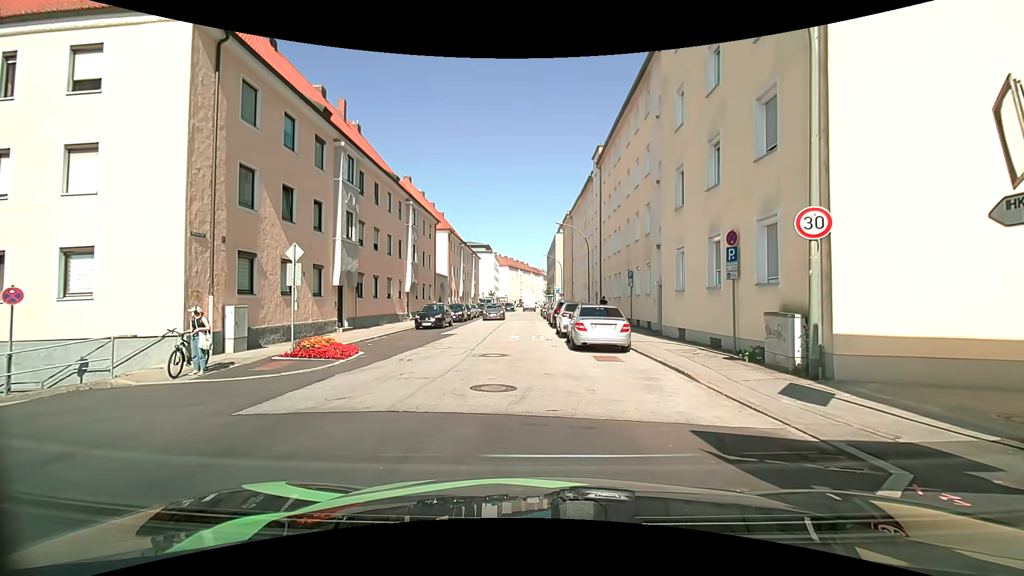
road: tertiary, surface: asphalt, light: Day
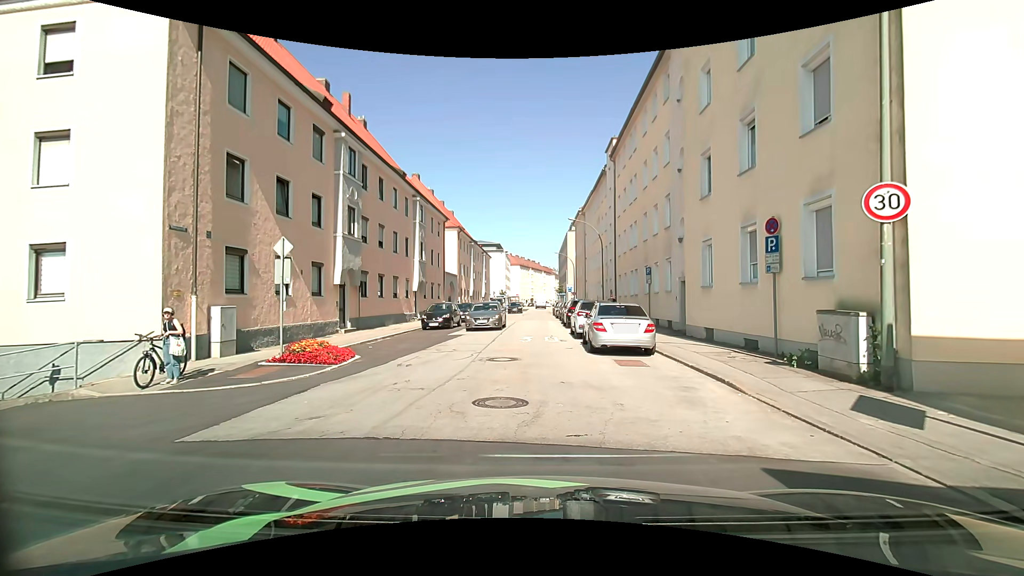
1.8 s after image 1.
(0.0, +1.4) m; 0°
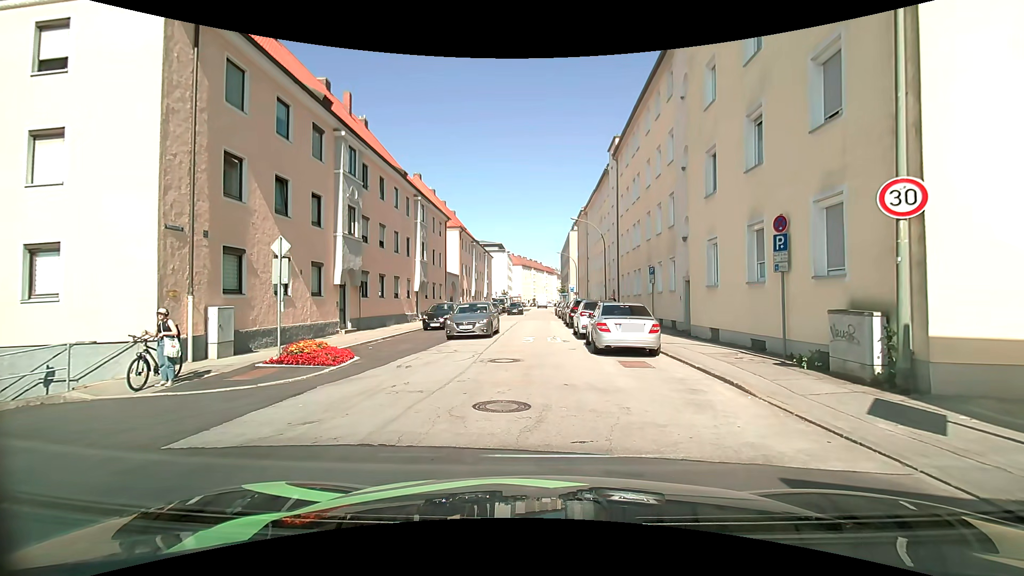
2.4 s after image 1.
(0.0, +0.2) m; 0°
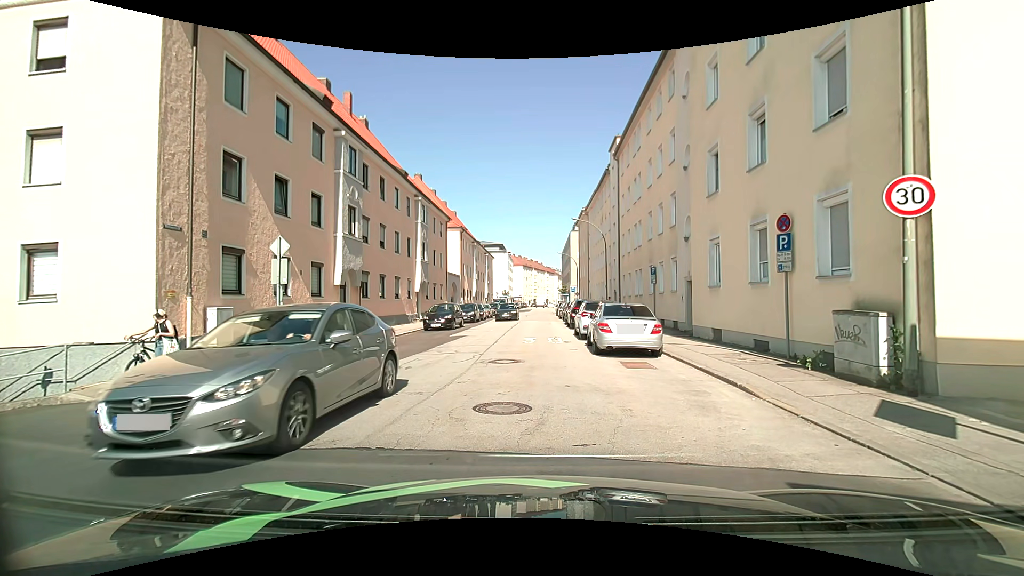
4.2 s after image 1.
(0.0, +0.2) m; 0°
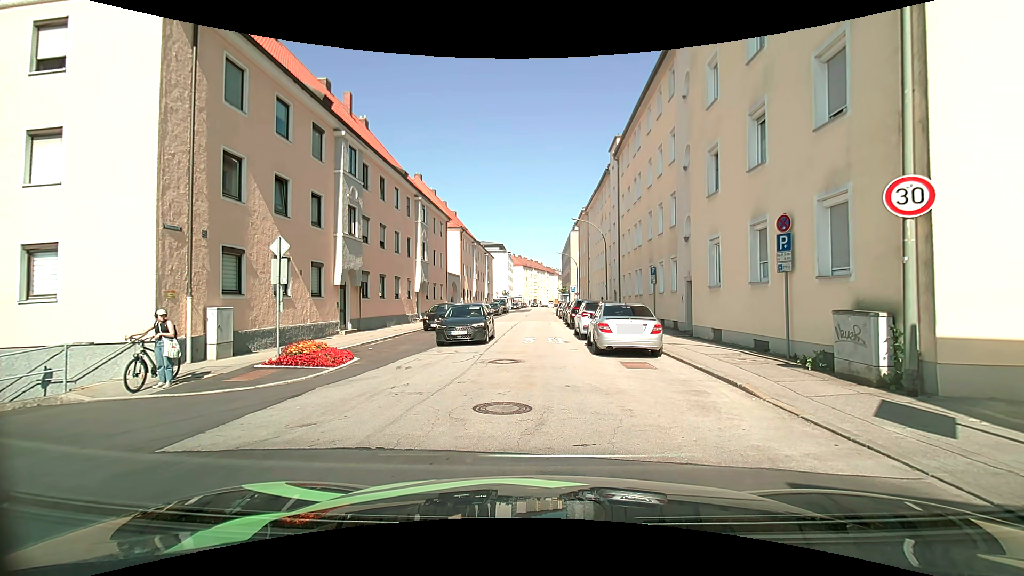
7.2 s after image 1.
(0.0, 0.0) m; 0°
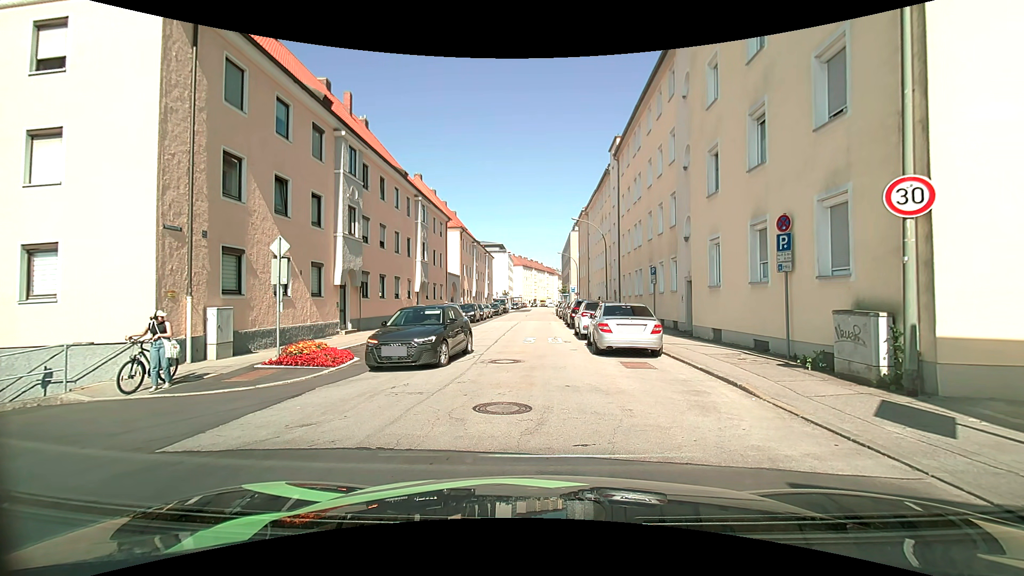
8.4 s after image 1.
(0.0, 0.0) m; 0°
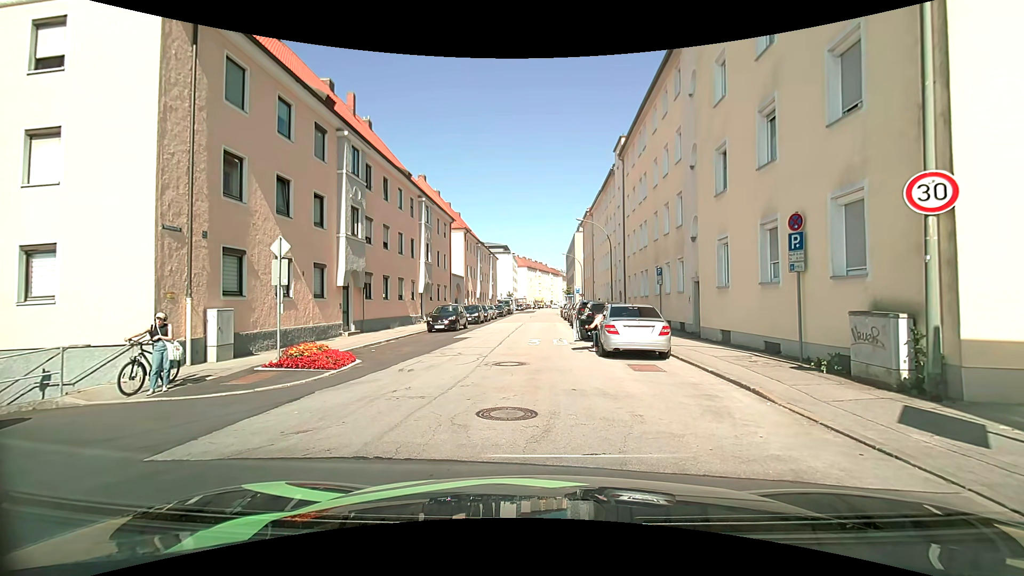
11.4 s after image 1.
(0.0, +0.2) m; 0°
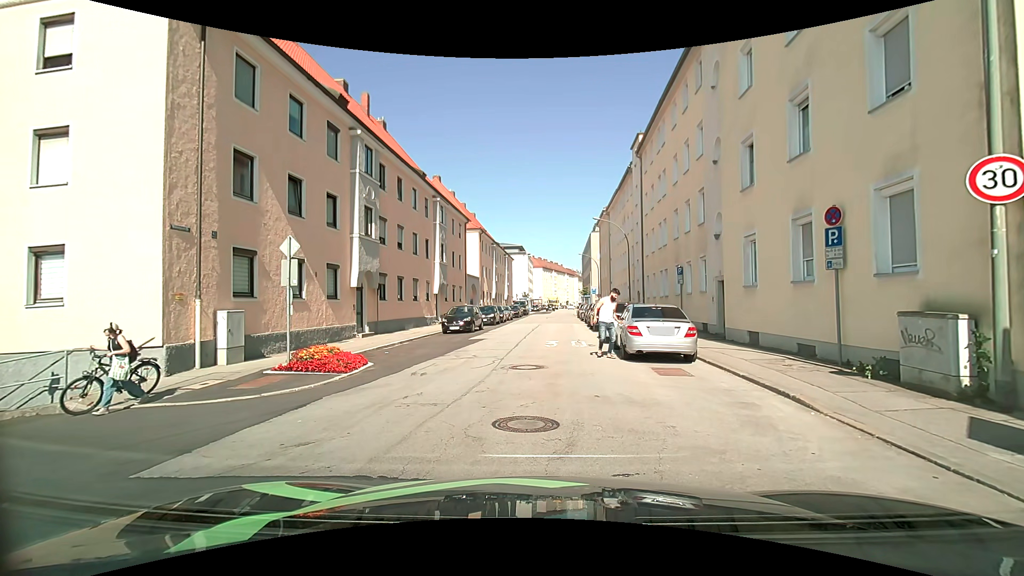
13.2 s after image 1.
(0.0, +0.6) m; 0°
